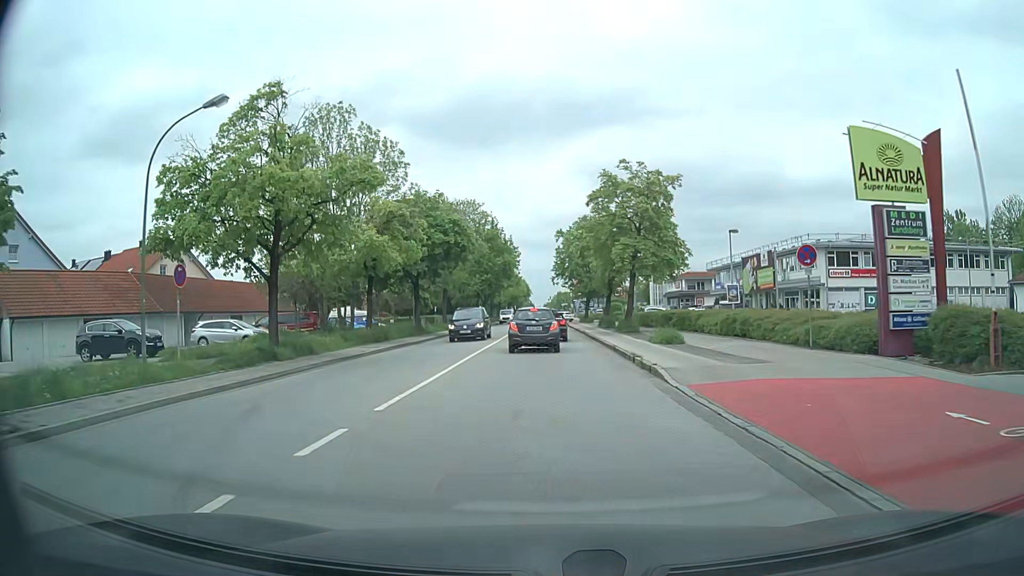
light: Day
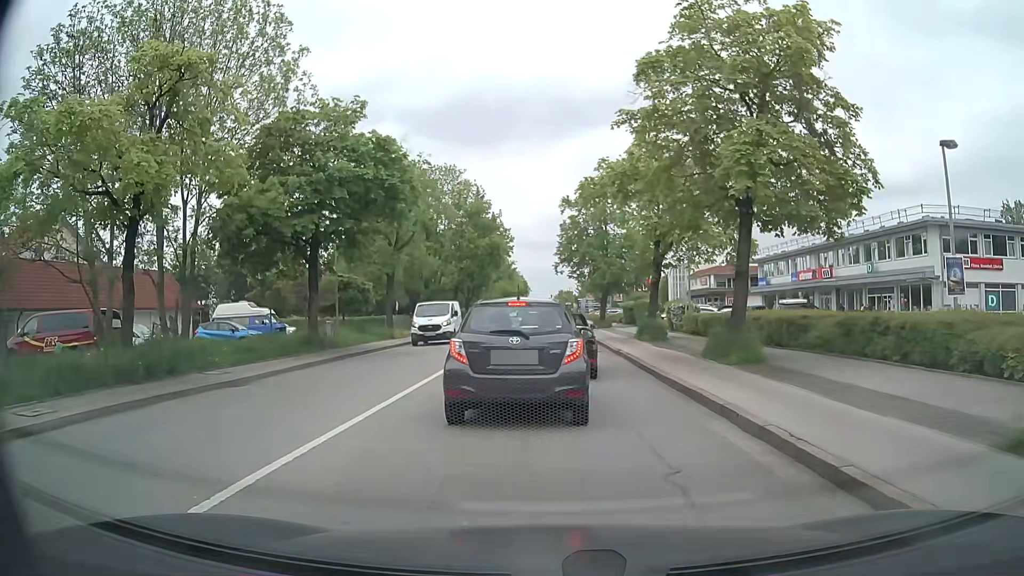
(0.0, +20.3) m; -1°
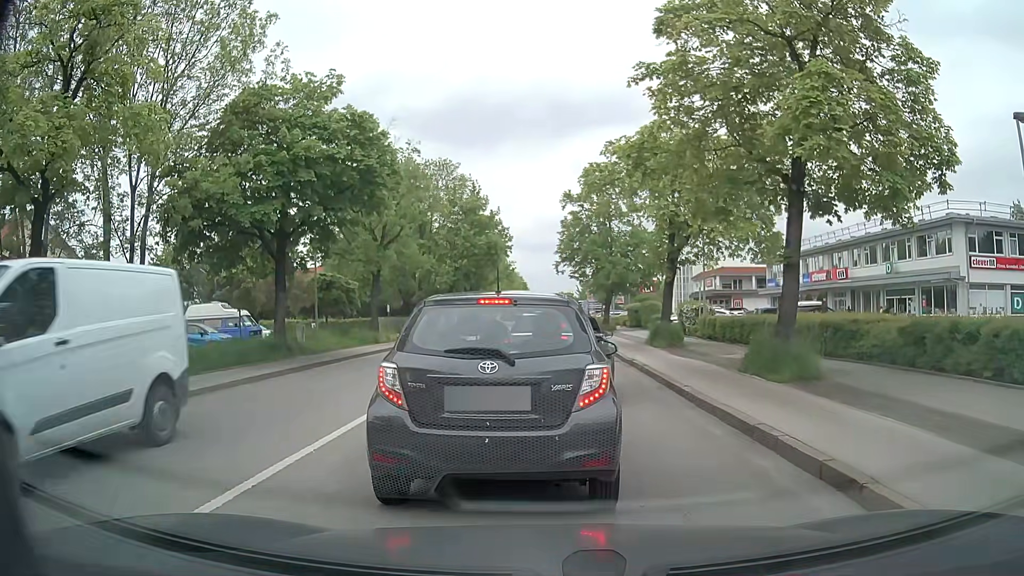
(0.0, +3.0) m; +1°
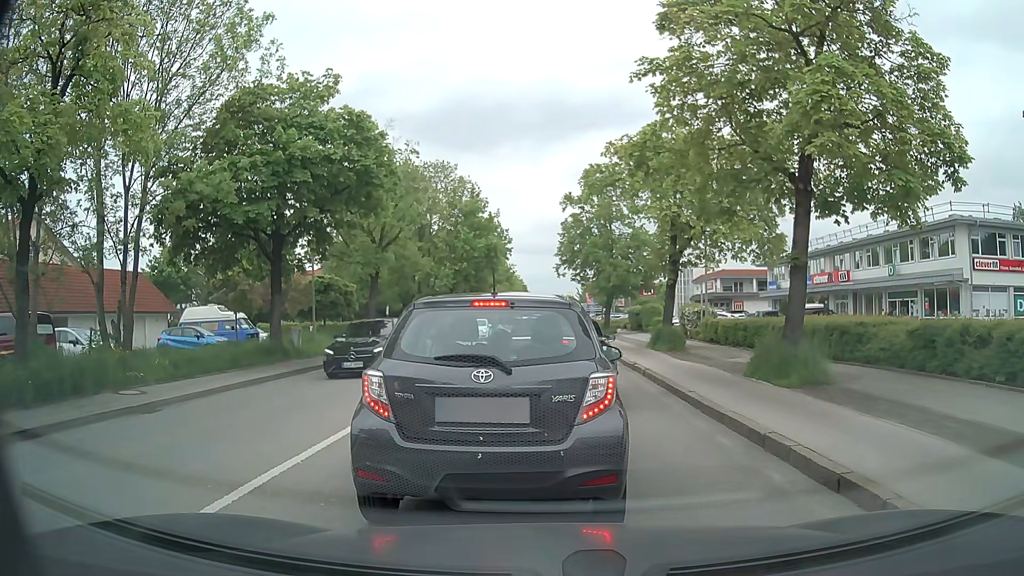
(0.0, +0.4) m; 0°
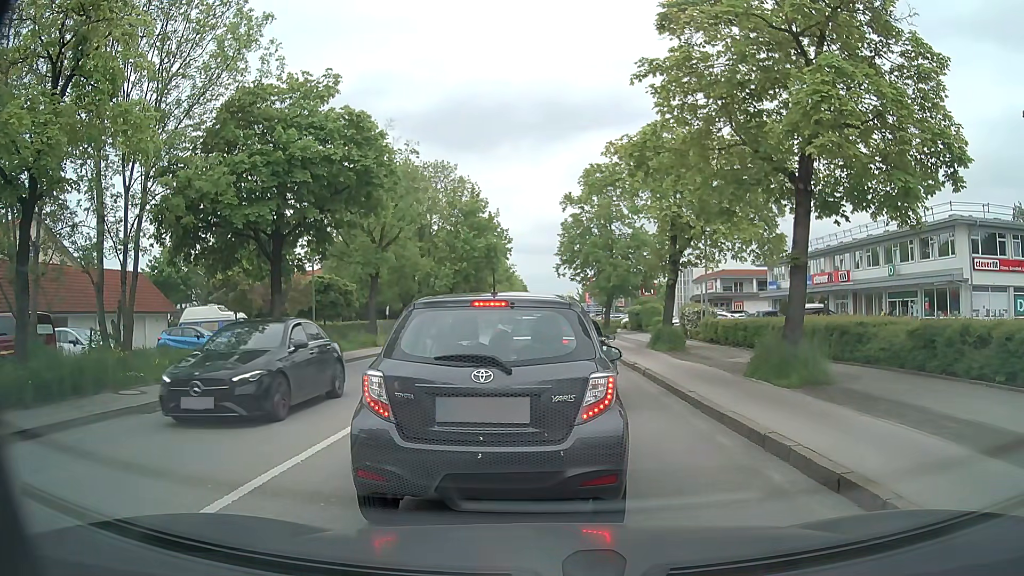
(0.0, 0.0) m; 0°
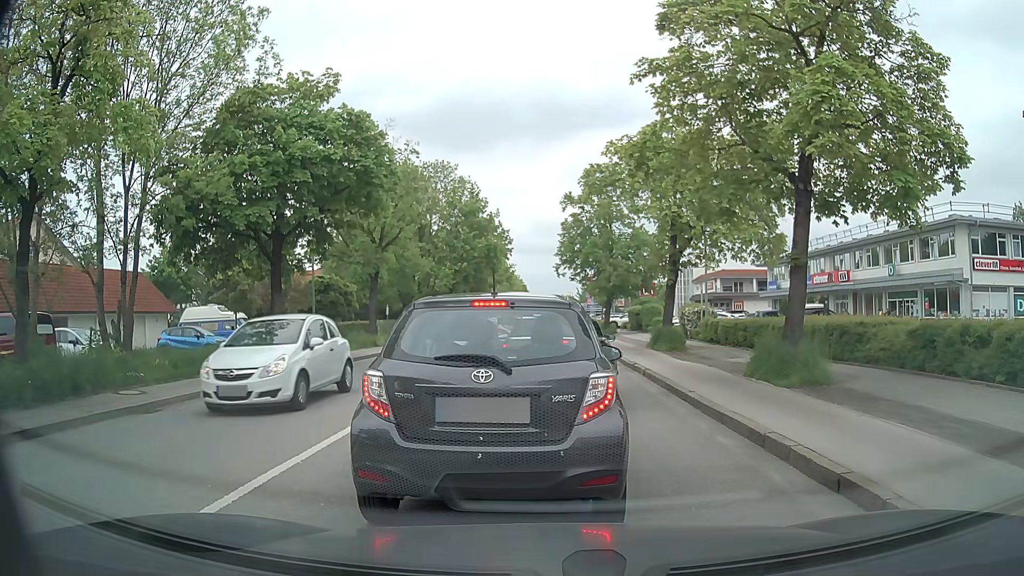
(0.0, 0.0) m; 0°
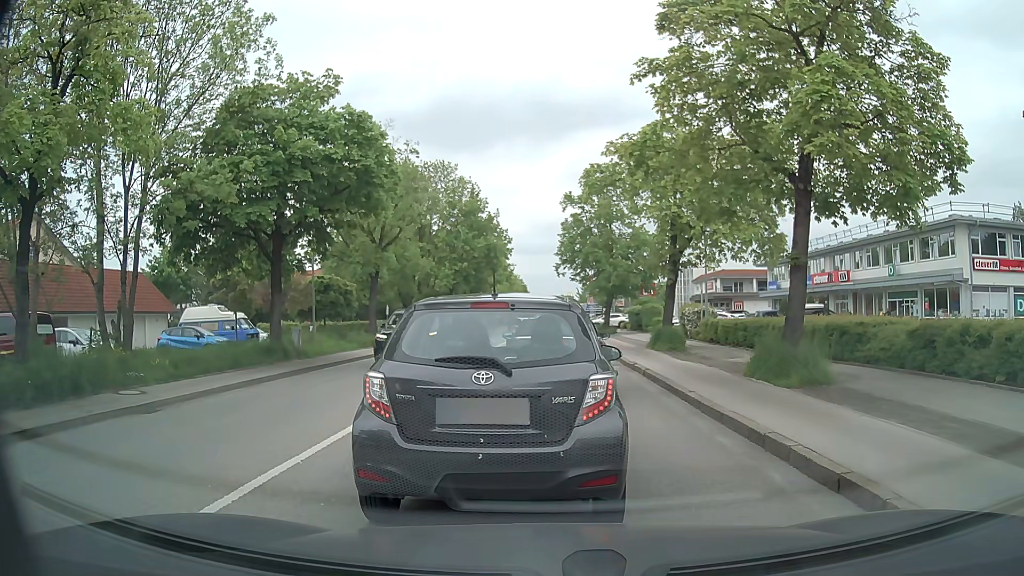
(0.0, 0.0) m; 0°
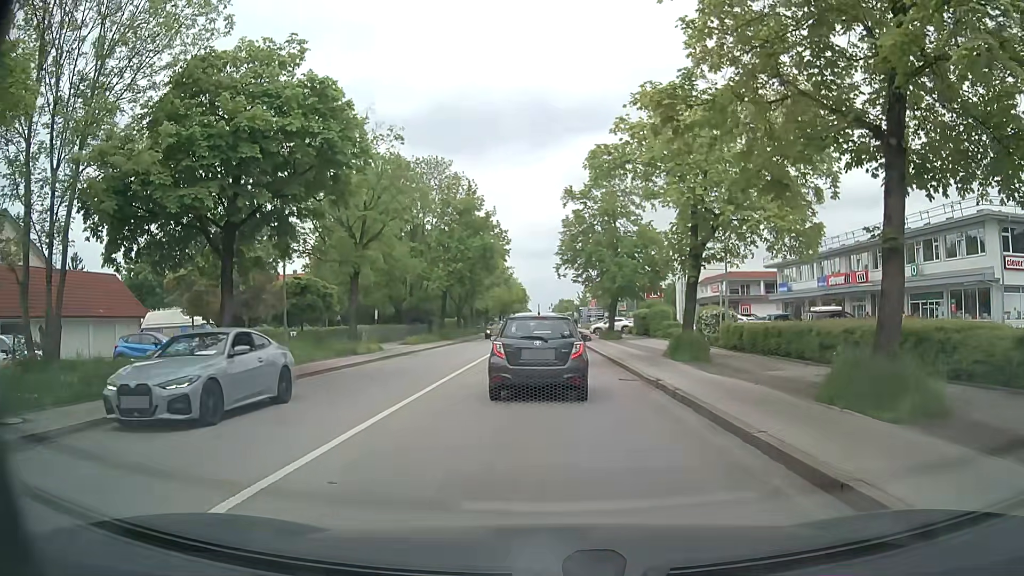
(0.0, +4.1) m; 0°
(0, +10) (0, +20) (0, +30) (0, +40) (0, +50) (0, +60) (0, +70) (0, +80) (0, +90) (0, +100) m
